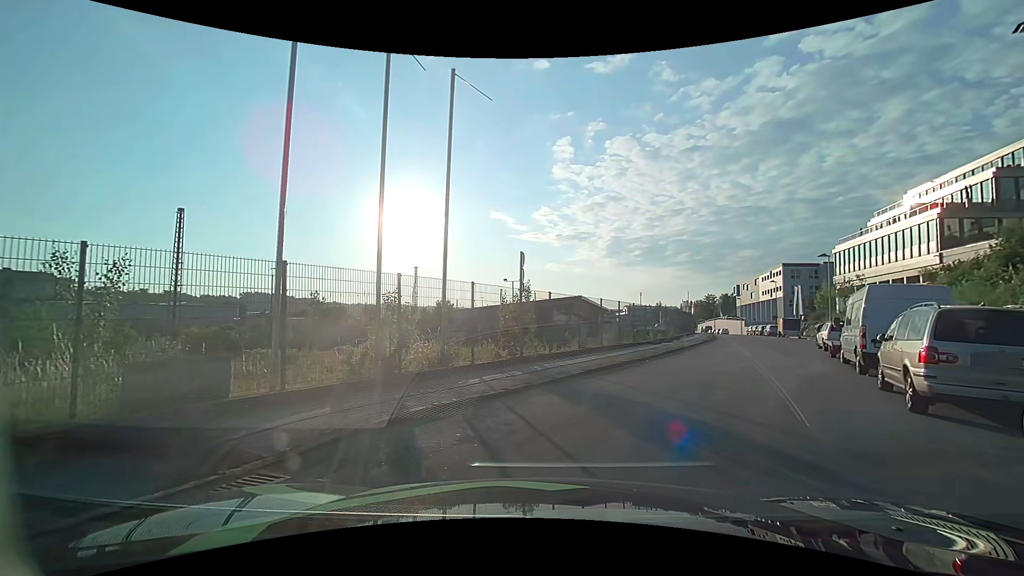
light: Day
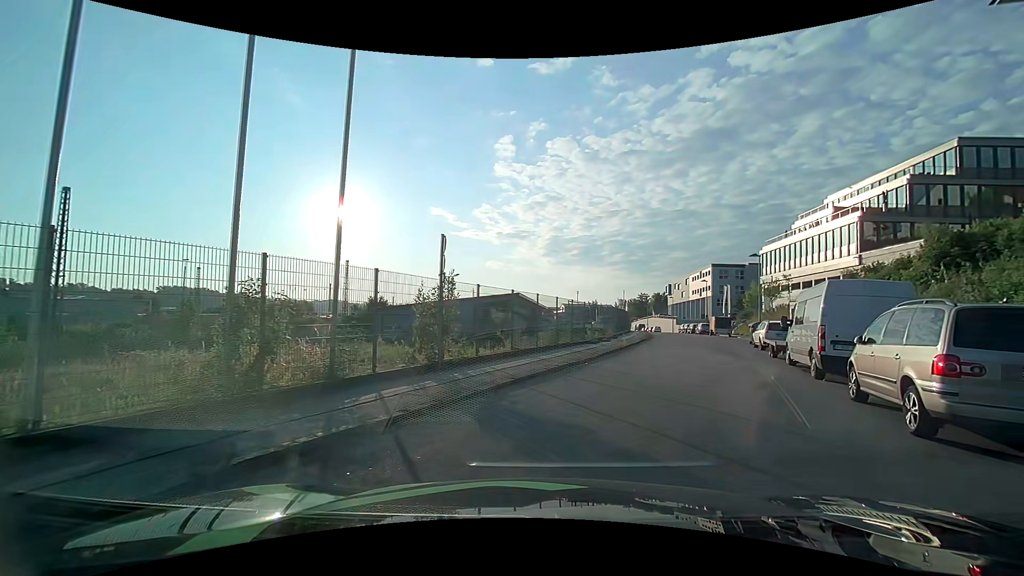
(+0.2, +2.4) m; +7°
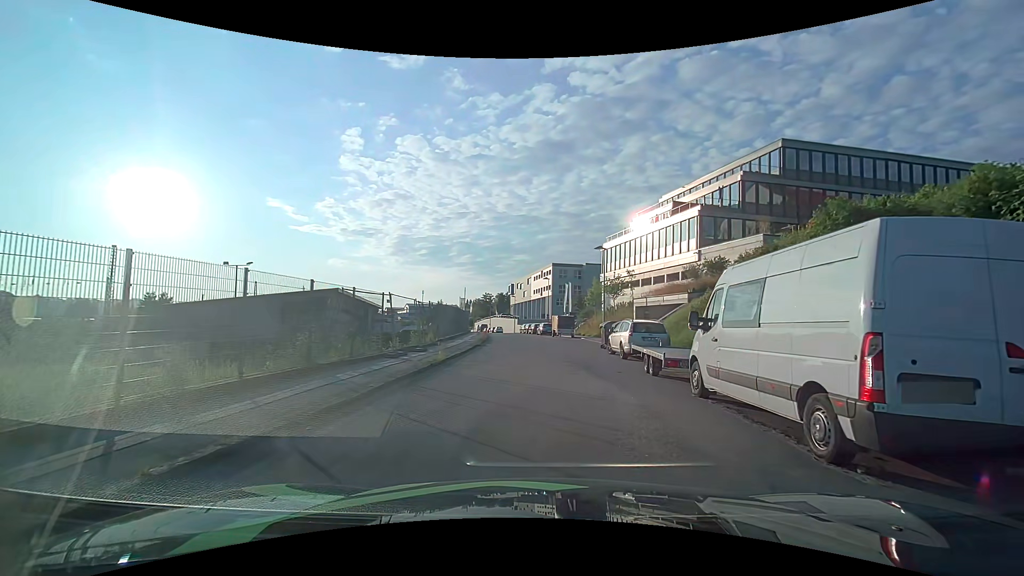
(+2.0, +8.8) m; +19°
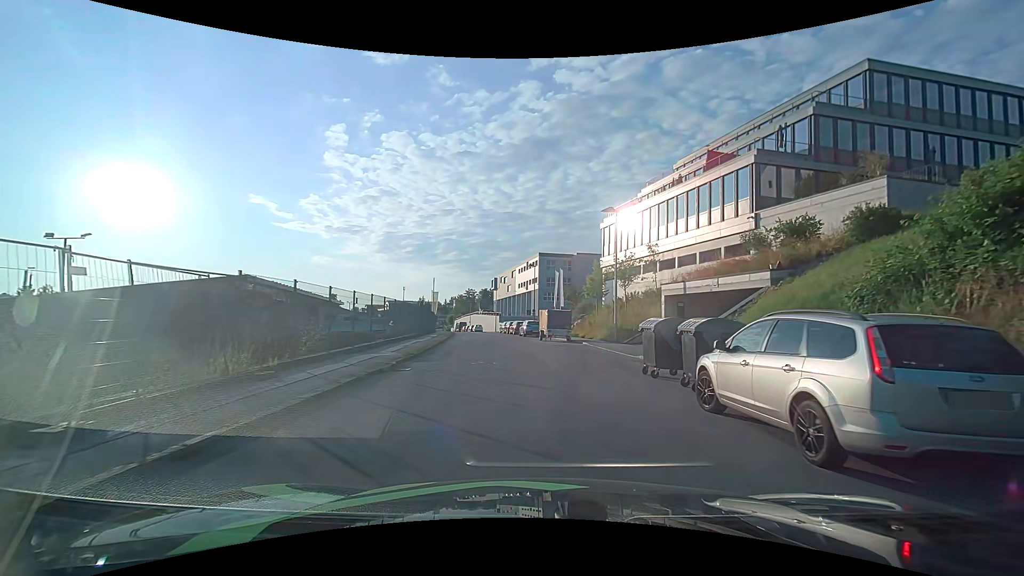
(+0.3, +14.5) m; +2°
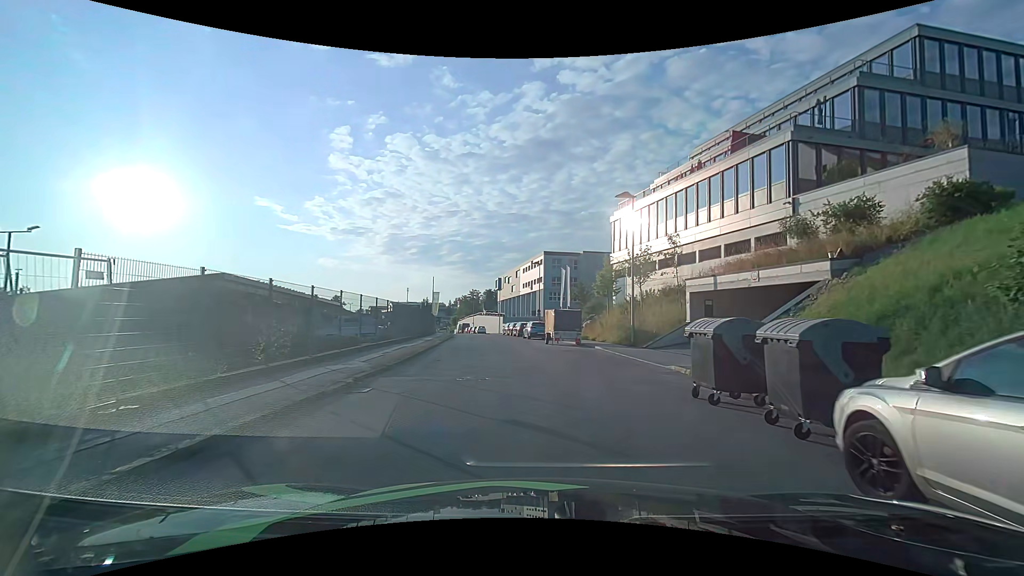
(0.0, +3.7) m; -1°
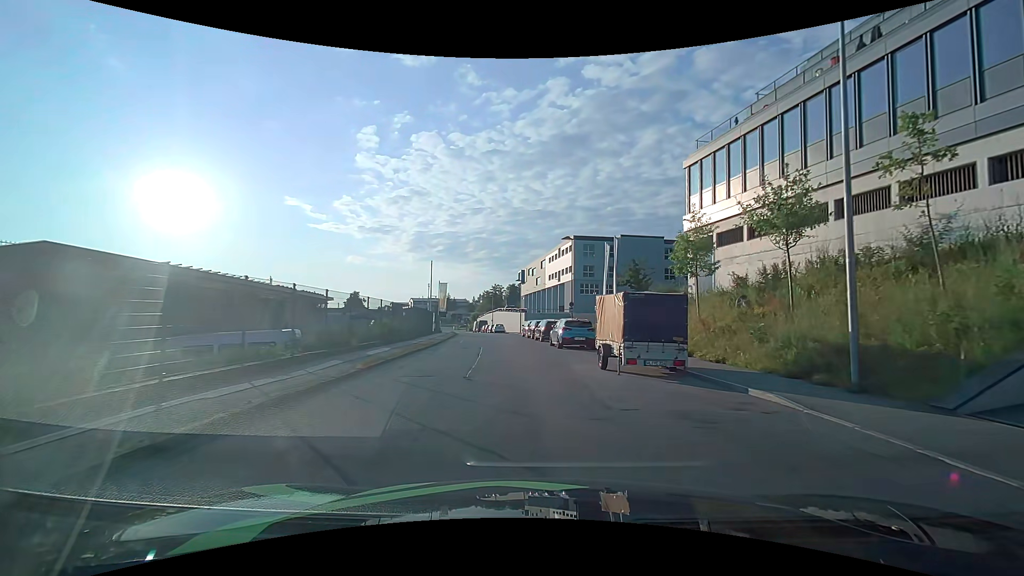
(-0.3, +15.9) m; -4°
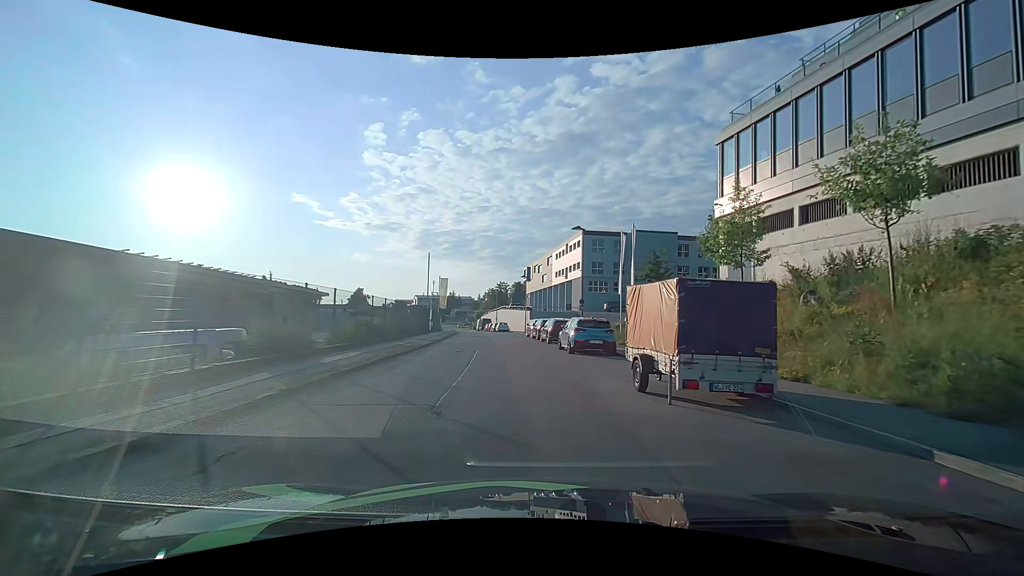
(0.0, +4.2) m; +1°
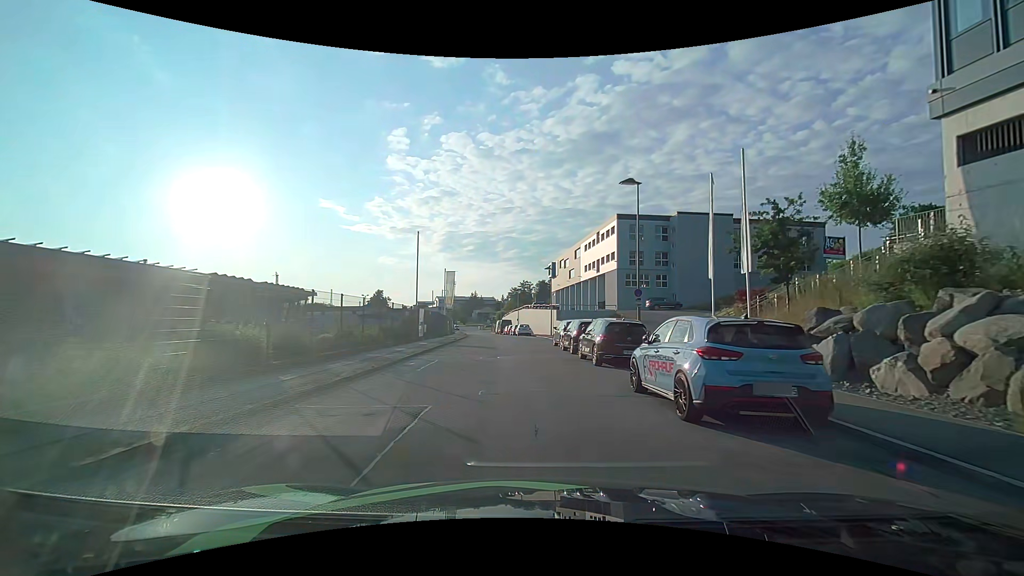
(-0.4, +12.8) m; -4°
(0, +10) (0, +20) (-1, +30) (-2, +40) (-3, +50) (-4, +60) (-6, +70) (-7, +80) (-8, +90) (-10, +99) m
